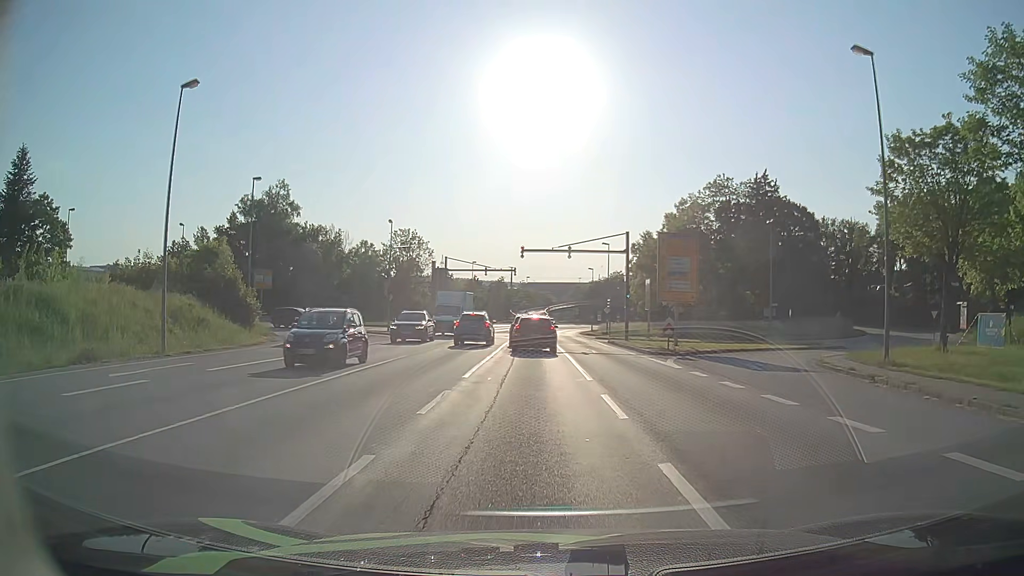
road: primary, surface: asphalt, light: Day
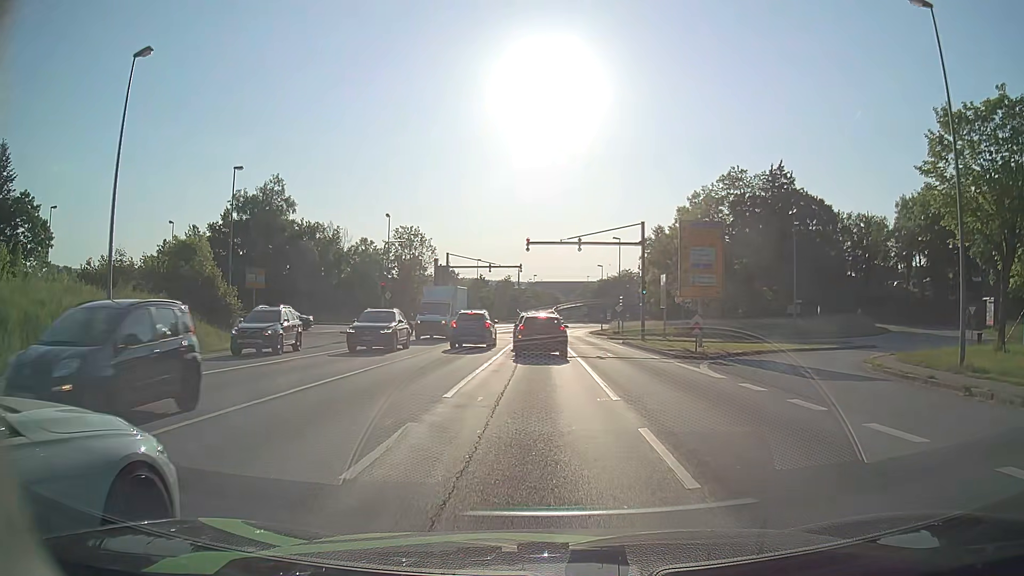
(0.0, +3.9) m; -1°
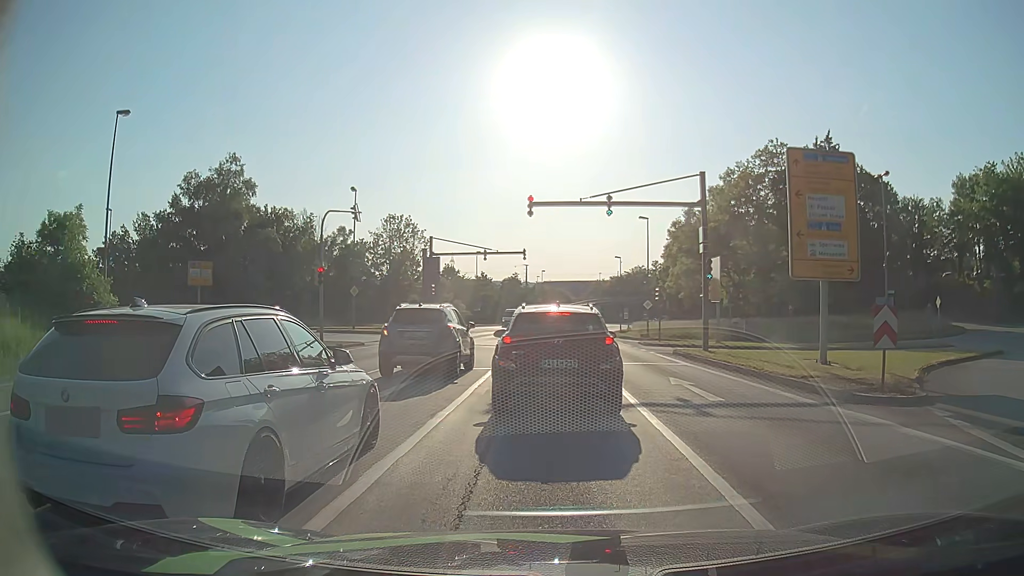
(-0.1, +13.4) m; 0°
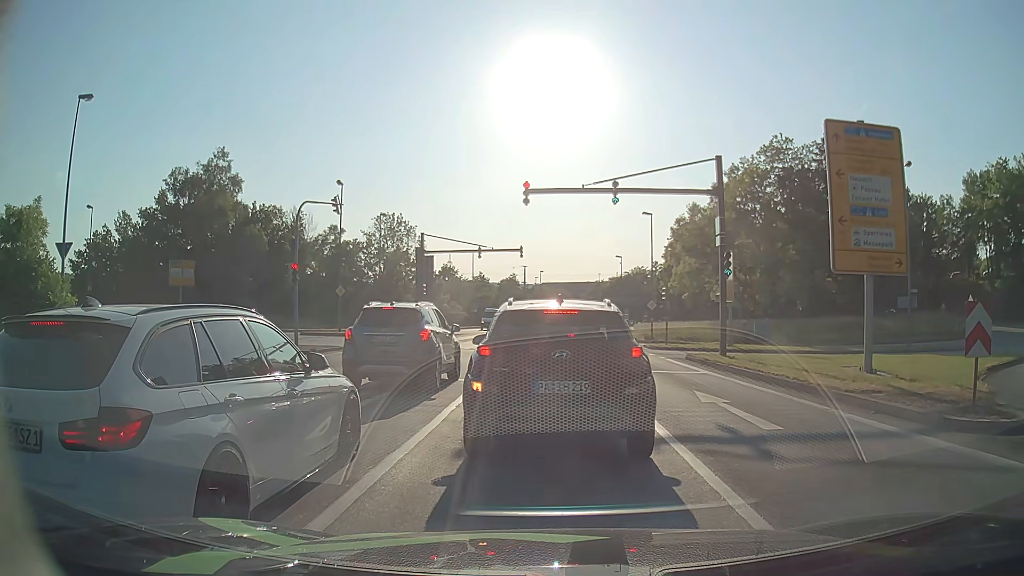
(0.0, +2.8) m; +1°
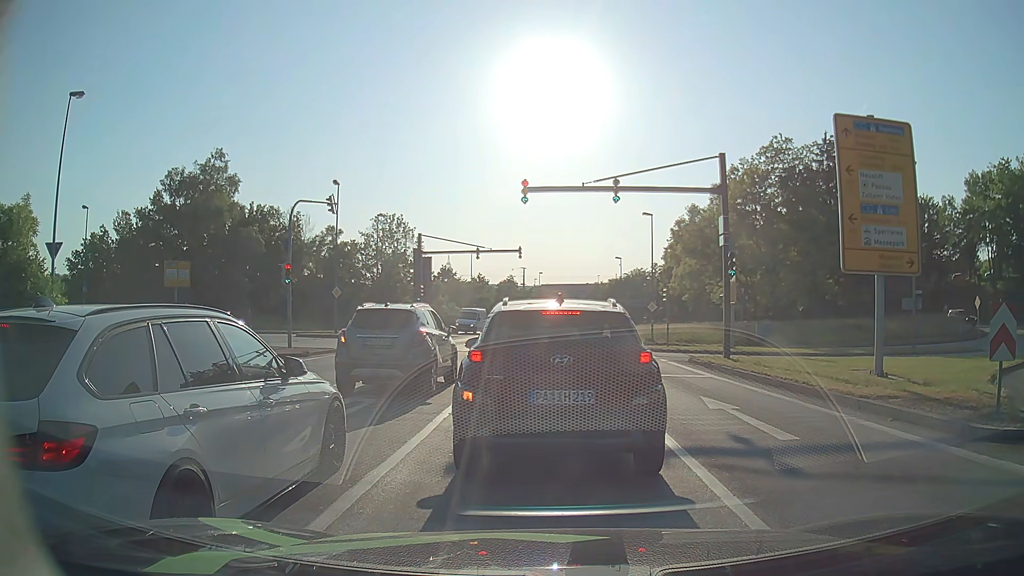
(0.0, +0.6) m; 0°
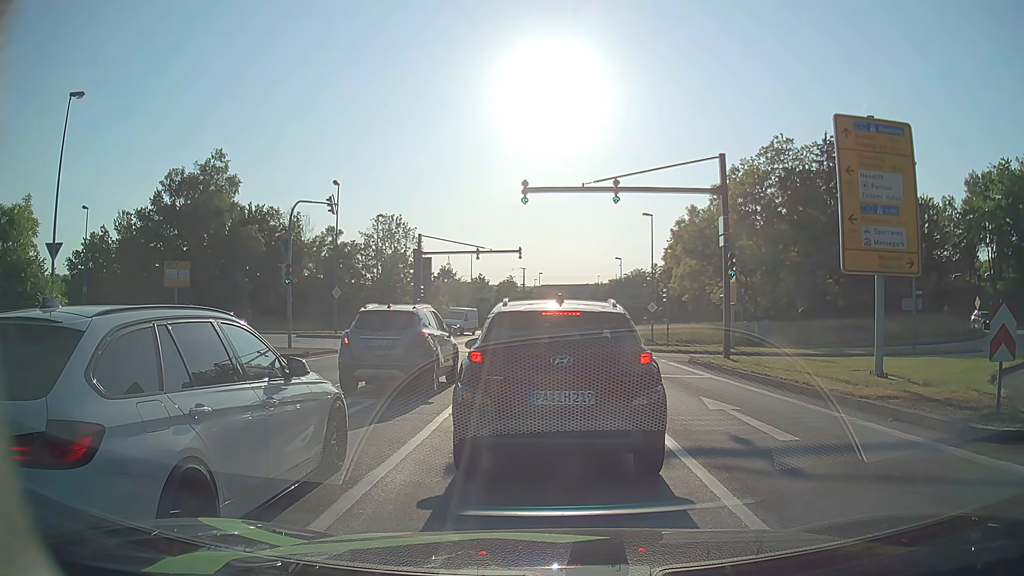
(0.0, 0.0) m; 0°
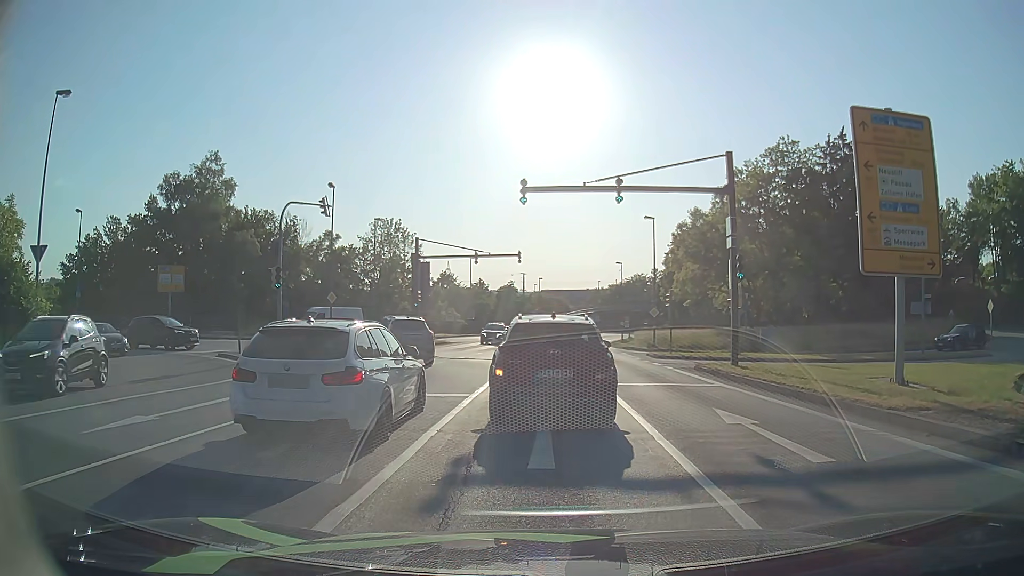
(0.0, +1.2) m; -1°
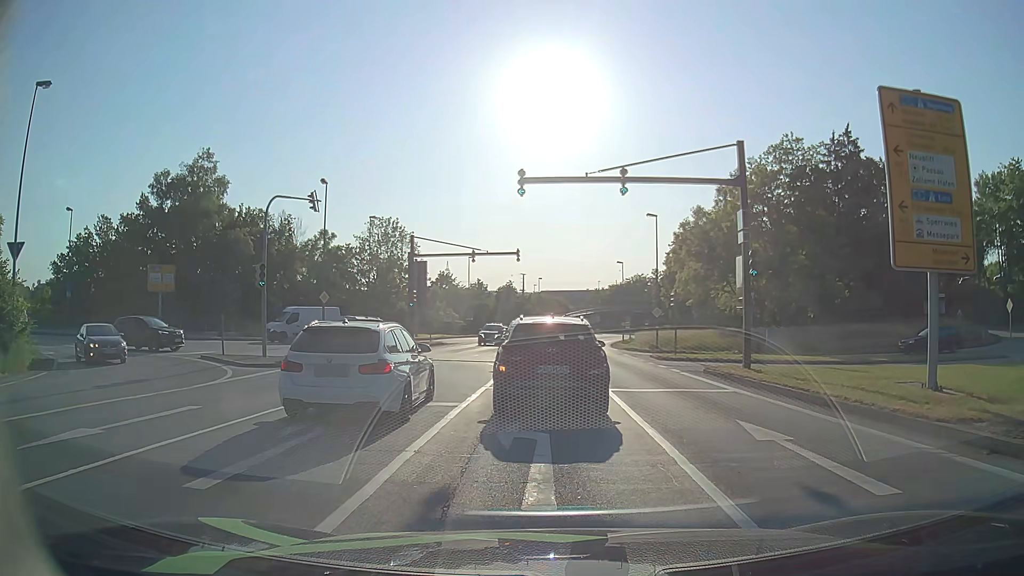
(0.0, +1.6) m; 0°
